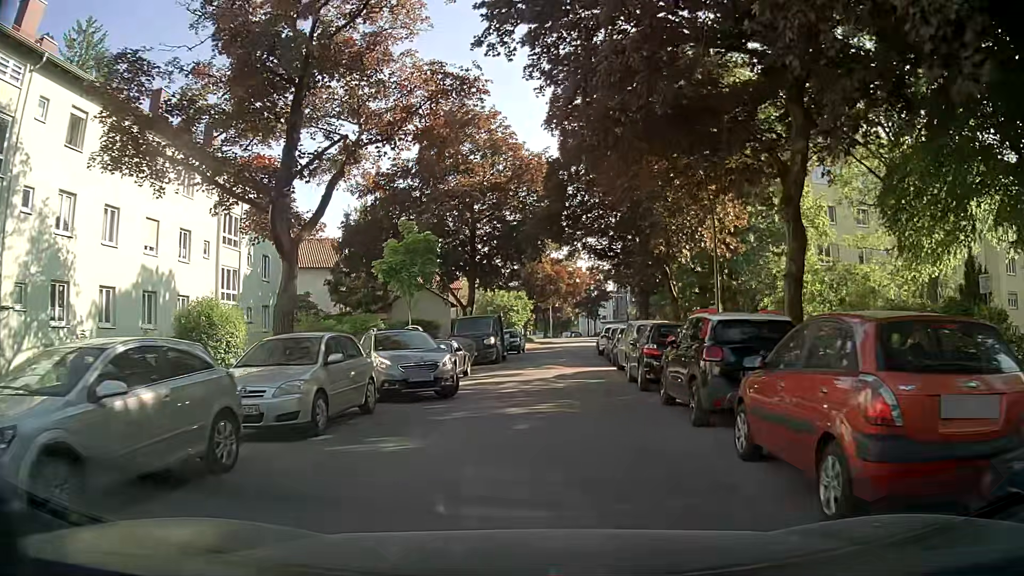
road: residential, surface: asphalt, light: Day
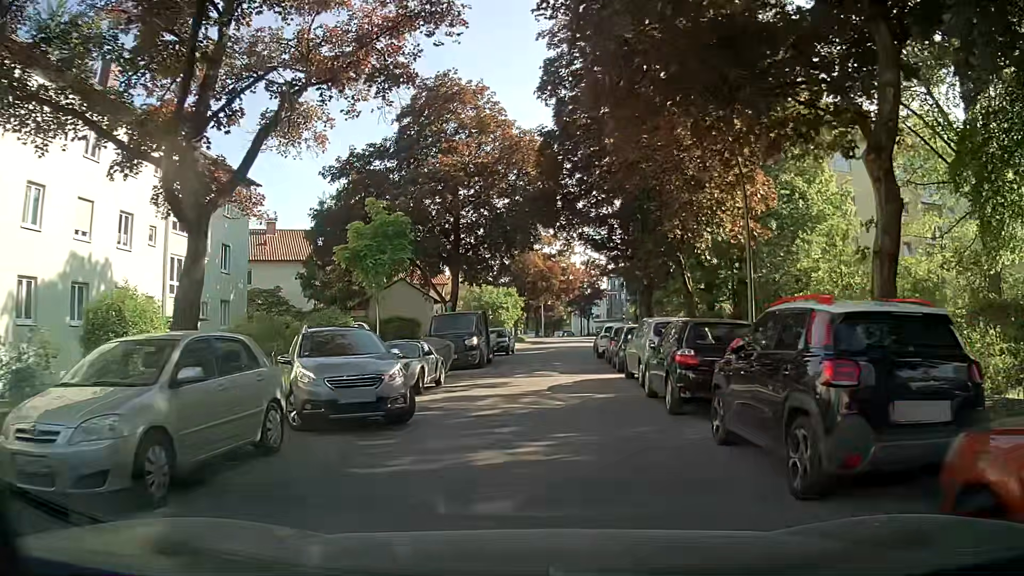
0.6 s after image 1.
(+0.1, +4.2) m; +1°
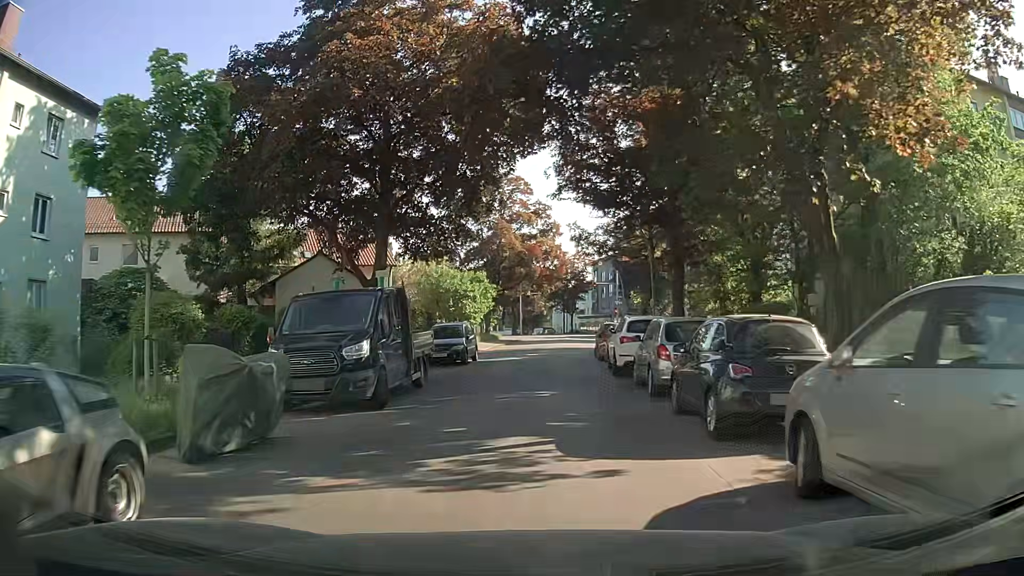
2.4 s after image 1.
(+0.3, +13.5) m; +1°
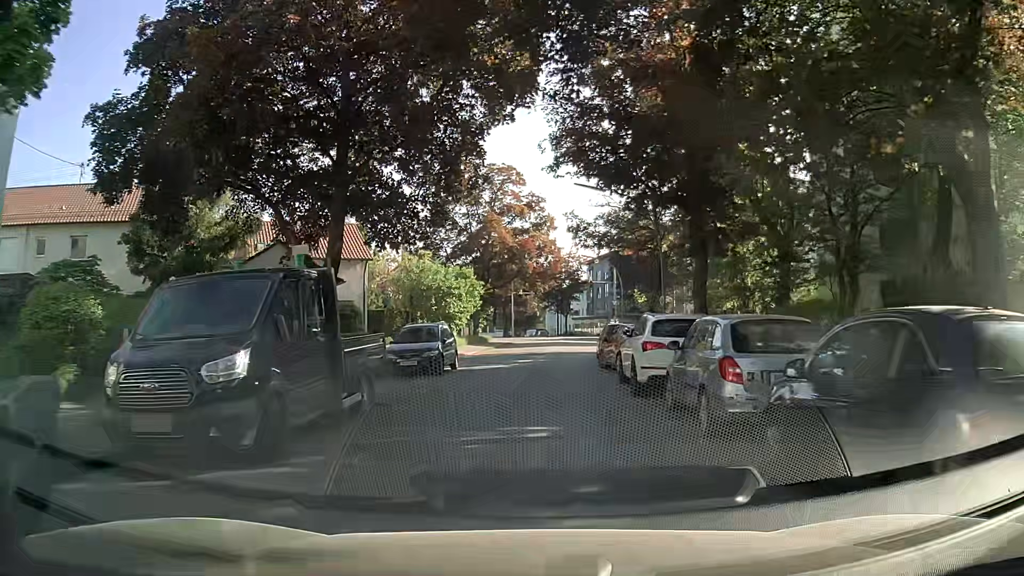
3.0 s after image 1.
(+0.2, +4.6) m; +2°
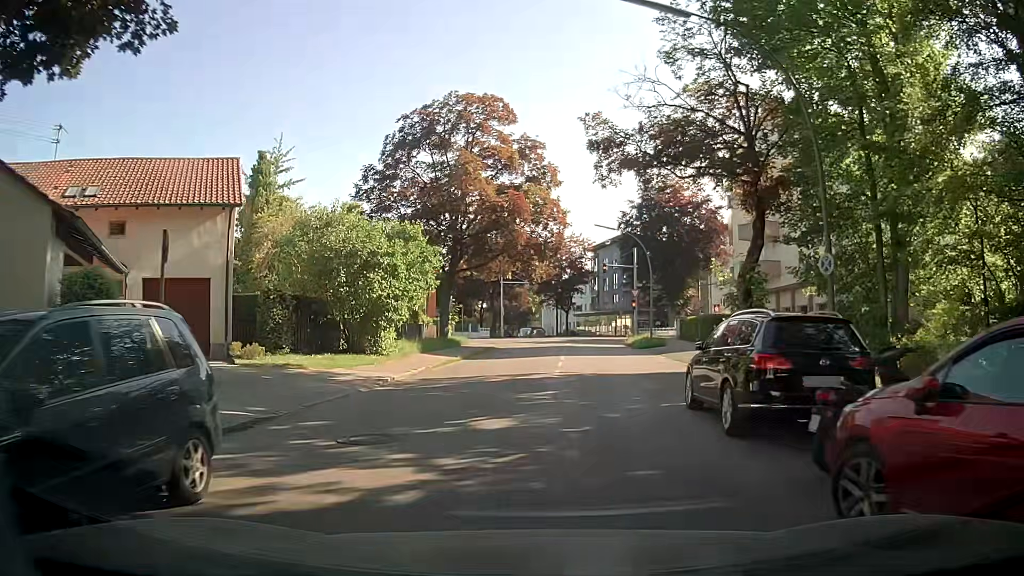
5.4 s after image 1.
(+0.2, +17.5) m; -1°
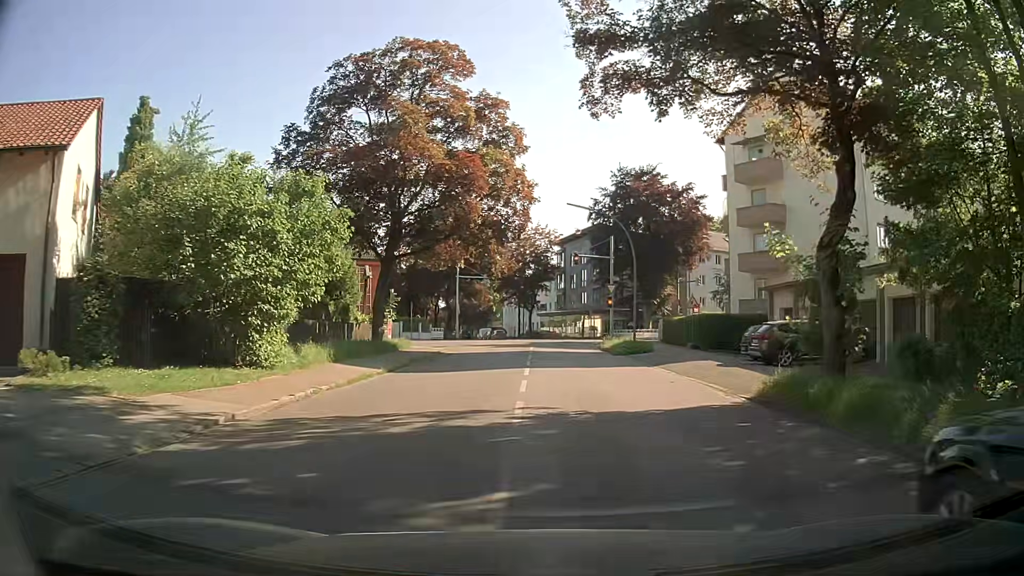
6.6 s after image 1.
(+0.3, +8.0) m; +4°
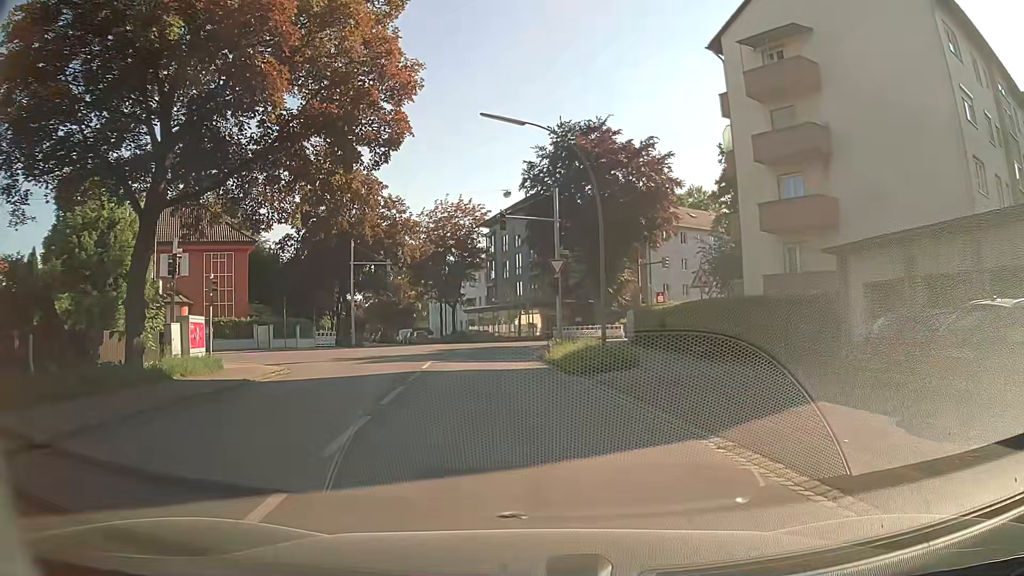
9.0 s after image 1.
(+1.4, +15.5) m; +7°
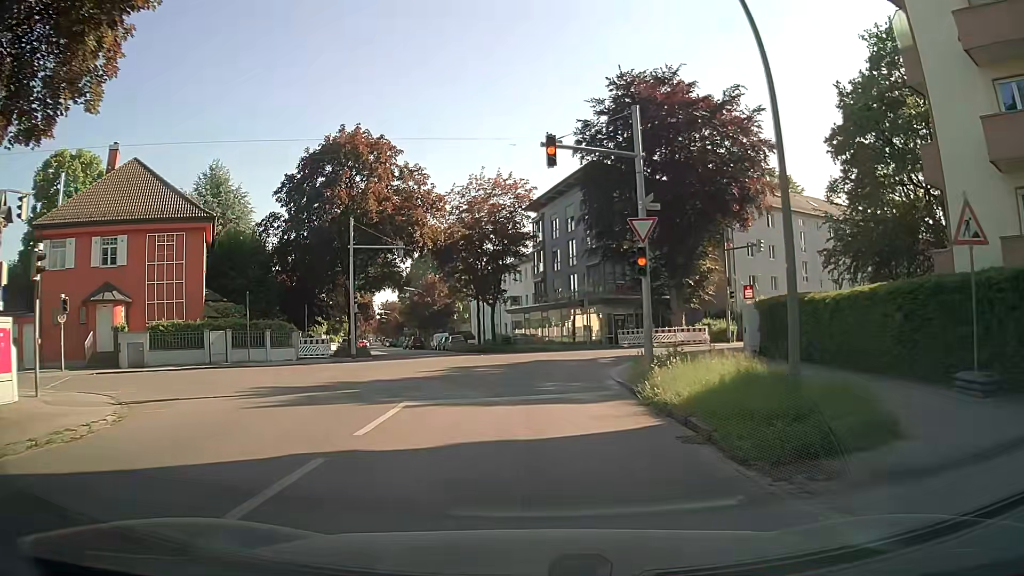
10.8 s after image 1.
(-0.5, +12.4) m; -4°
(0, +10) (0, +20) (+3, +29) (+11, +35) (+20, +40) (+28, +45) (+37, +50) (+45, +56) (+54, +61) (+62, +66) m
